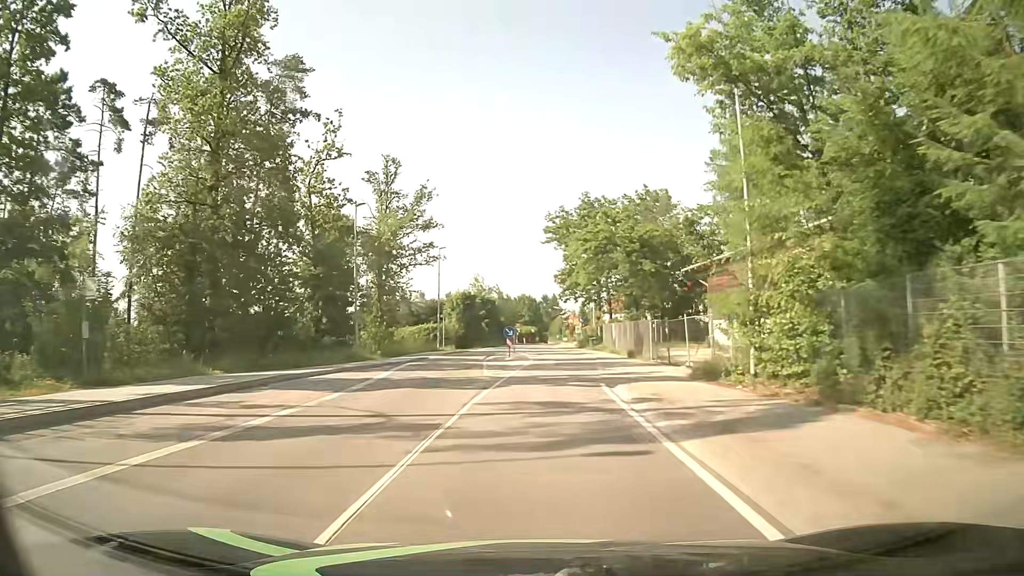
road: tertiary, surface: asphalt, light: Day
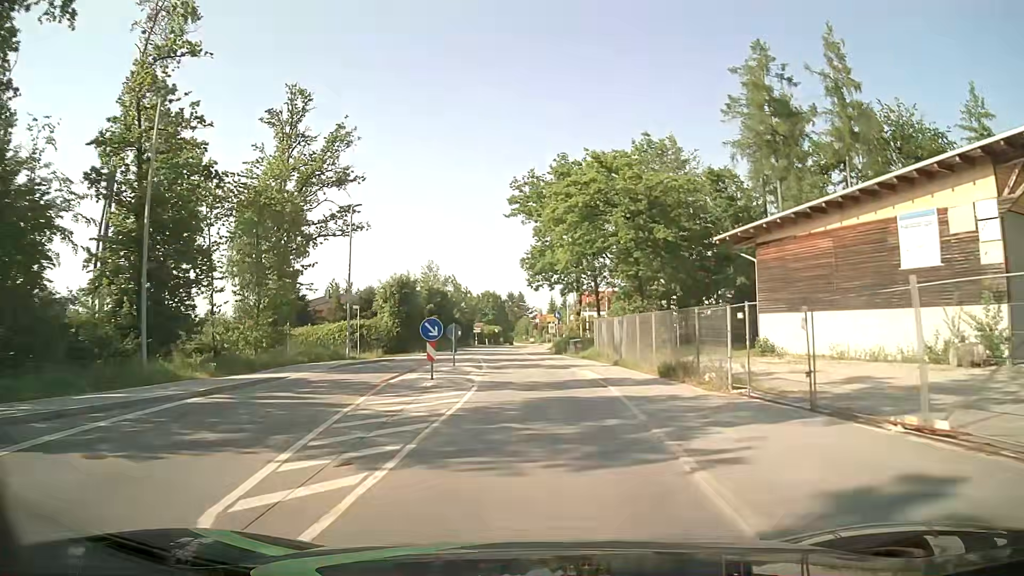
(+0.3, +17.9) m; +2°
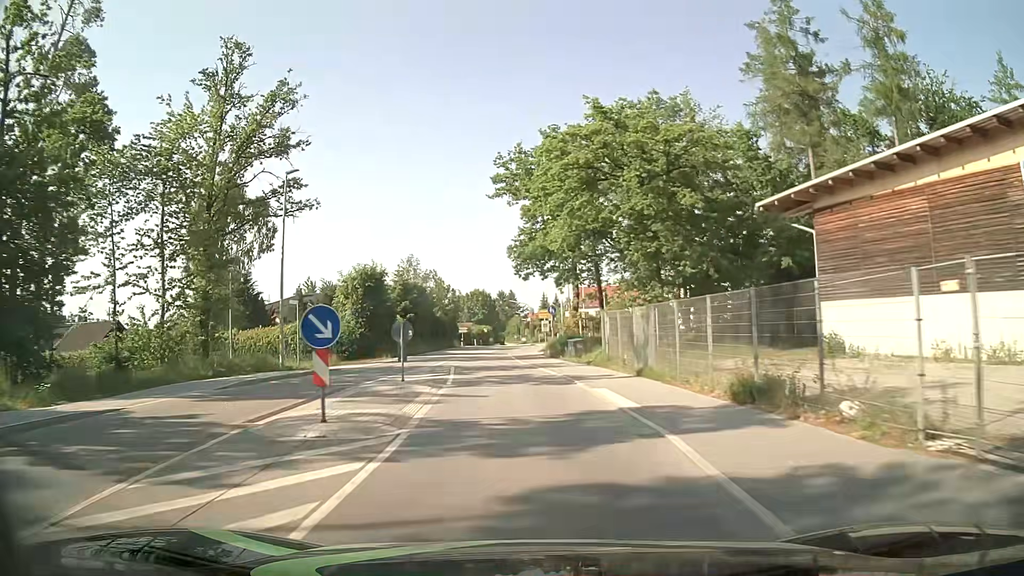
(+0.1, +8.5) m; +1°
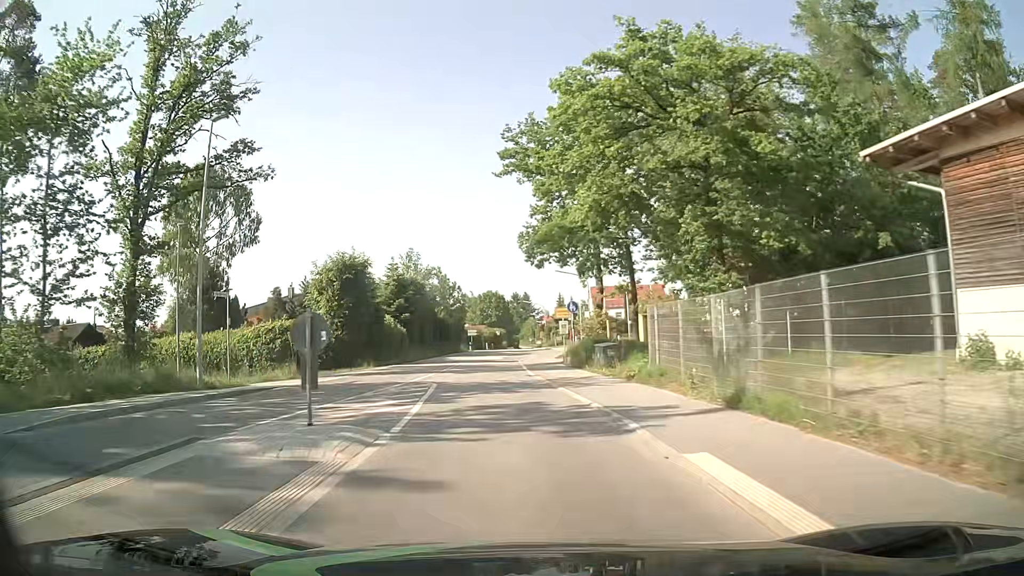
(-0.1, +8.3) m; -1°
